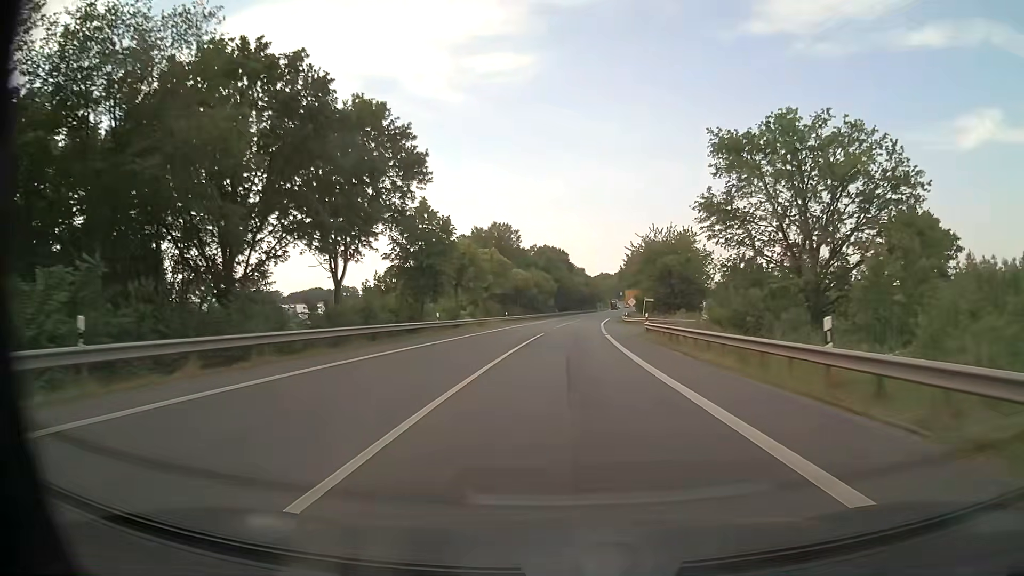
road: primary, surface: asphalt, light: Day
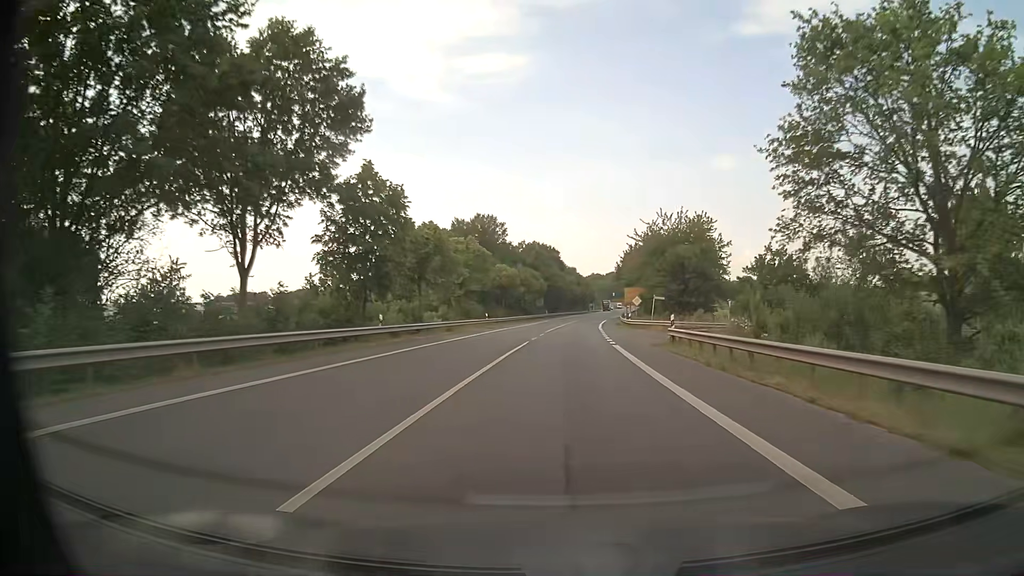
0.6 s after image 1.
(+0.1, +11.7) m; +1°
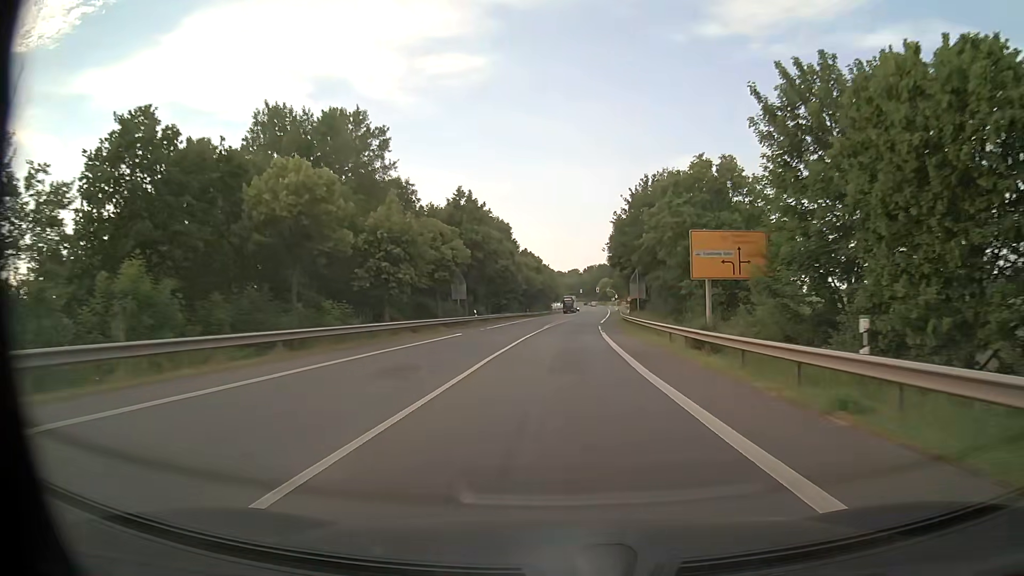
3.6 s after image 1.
(+1.5, +58.2) m; +3°
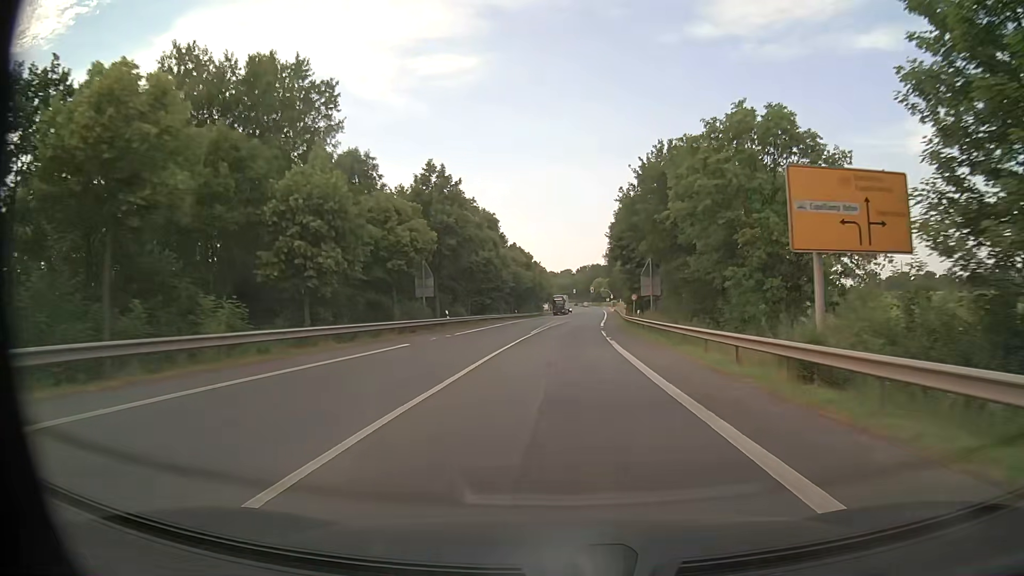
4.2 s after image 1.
(+0.1, +11.6) m; +1°
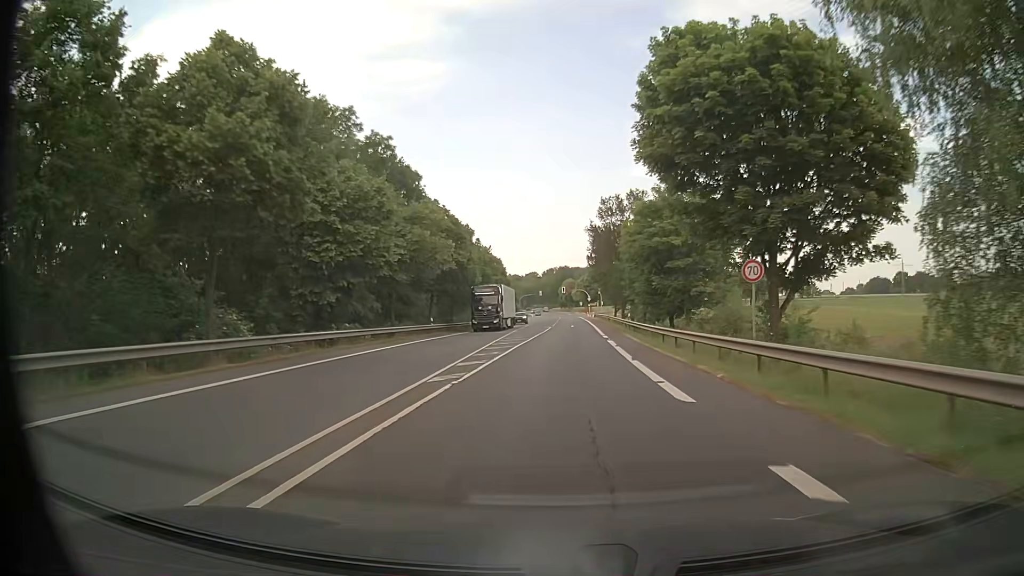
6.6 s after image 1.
(+1.0, +46.3) m; +3°
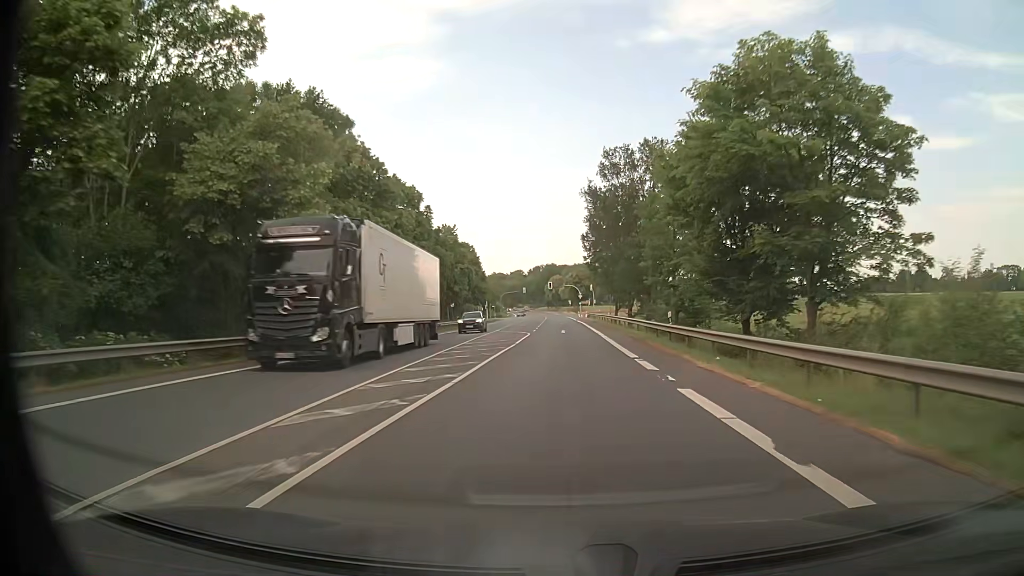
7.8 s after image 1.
(+0.3, +23.2) m; +1°
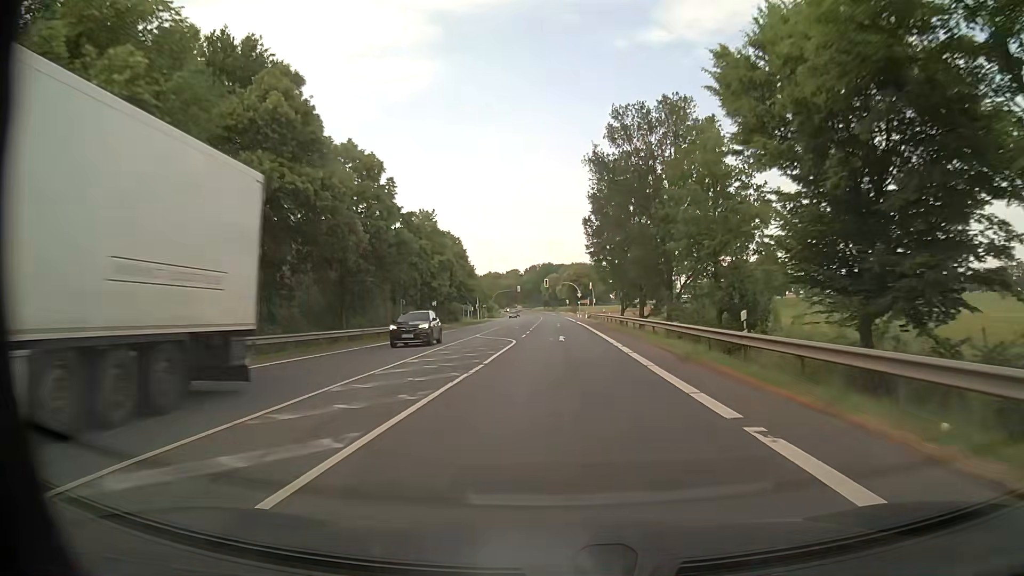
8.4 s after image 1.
(0.0, +11.6) m; 0°
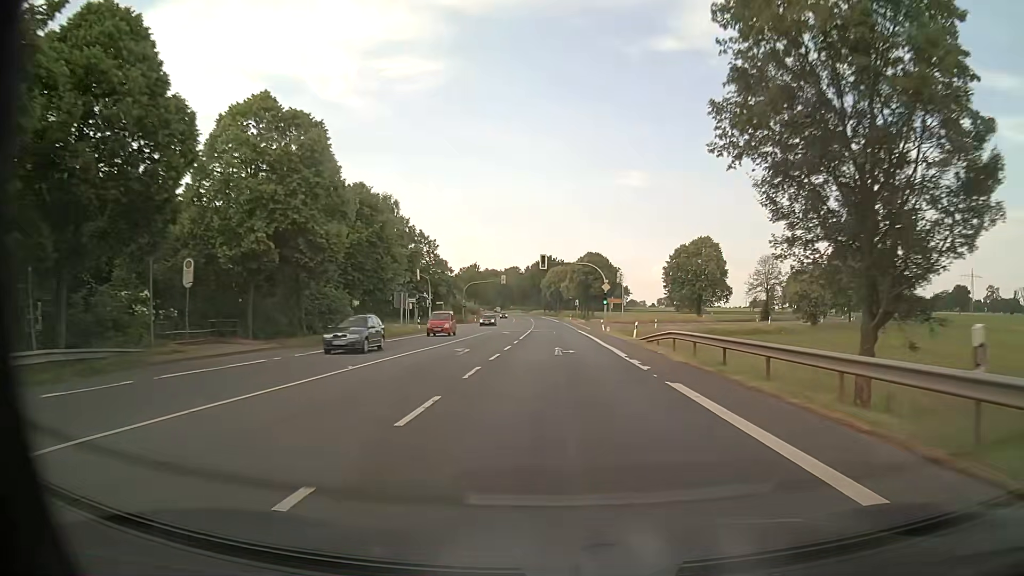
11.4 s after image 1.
(+0.2, +57.9) m; 0°
(0, +10) (0, +20) (0, +30) (0, +40) (0, +50) (0, +60) (0, +70) (0, +80) (-1, +90) (-1, +100) m
